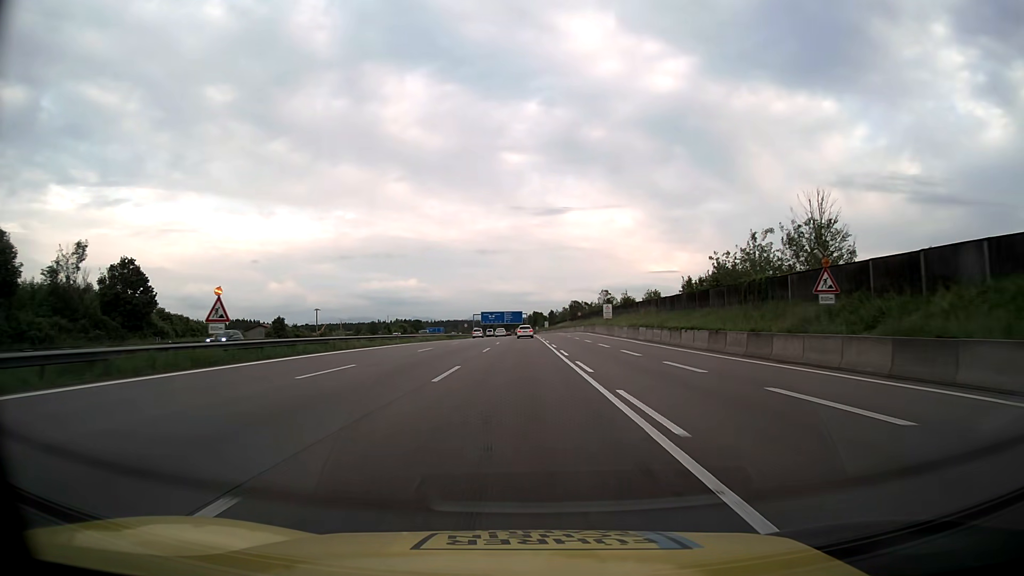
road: motorway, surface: asphalt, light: Day
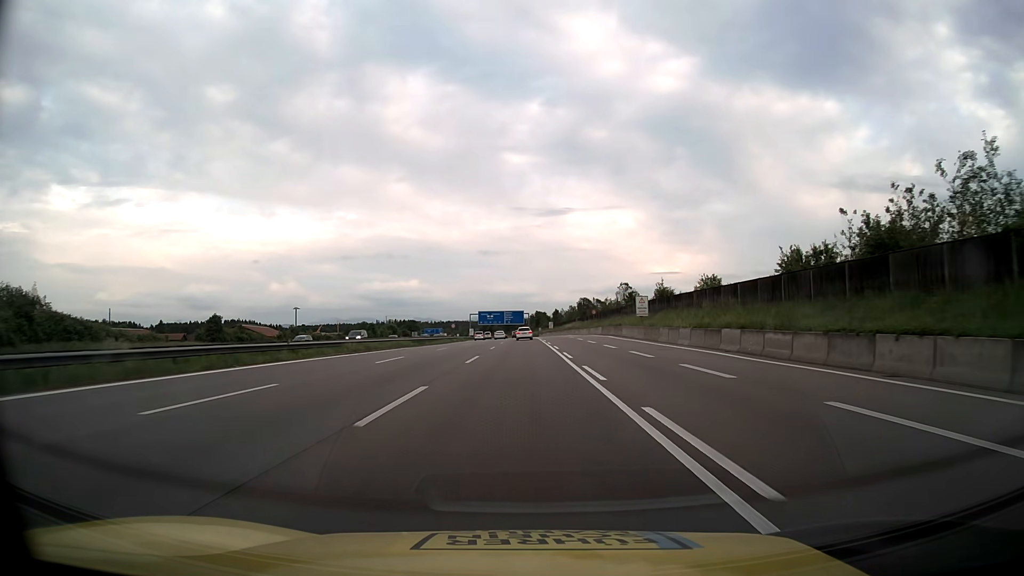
(-0.1, +27.2) m; 0°
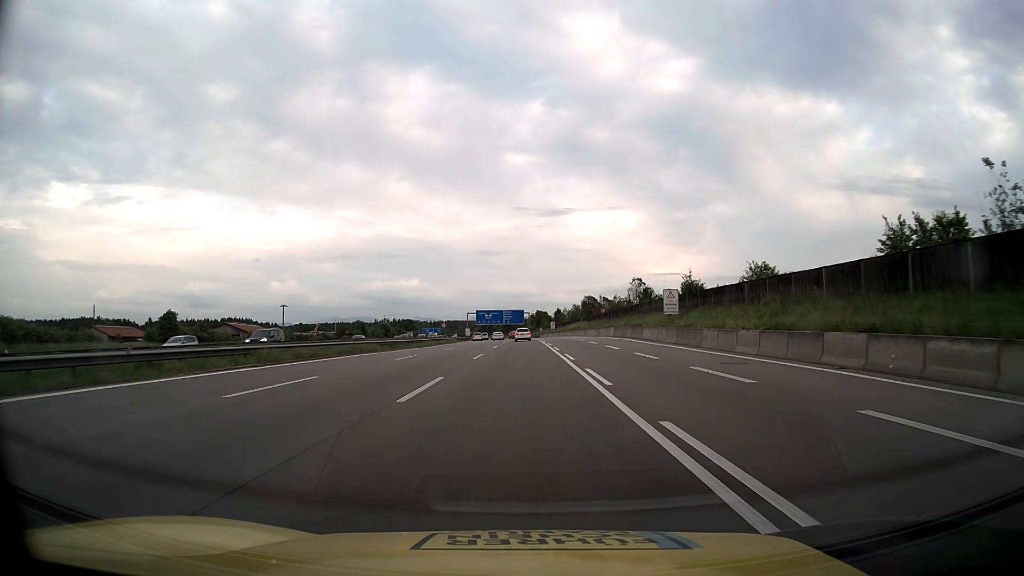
(0.0, +13.6) m; 0°
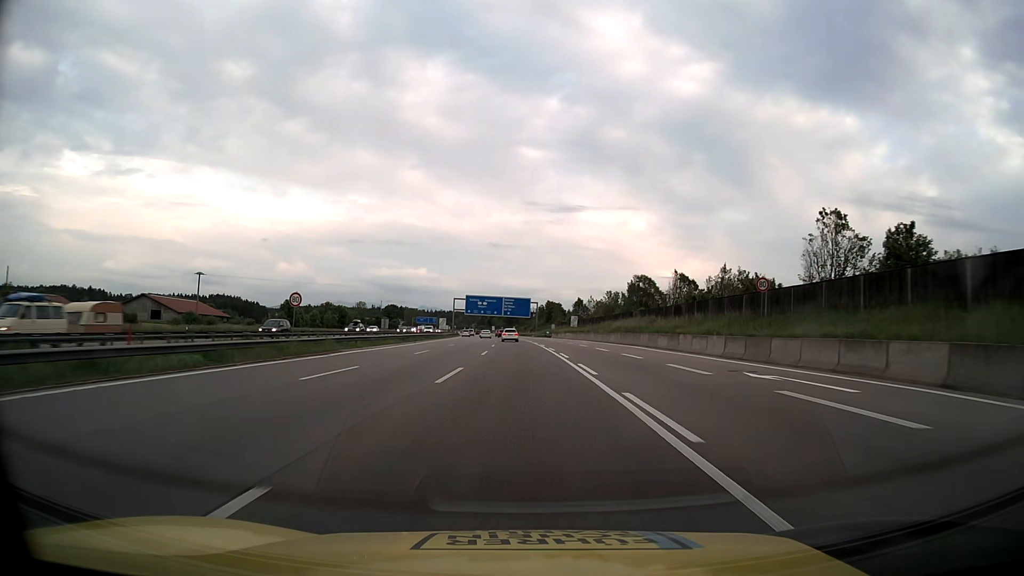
(-0.2, +67.8) m; 0°
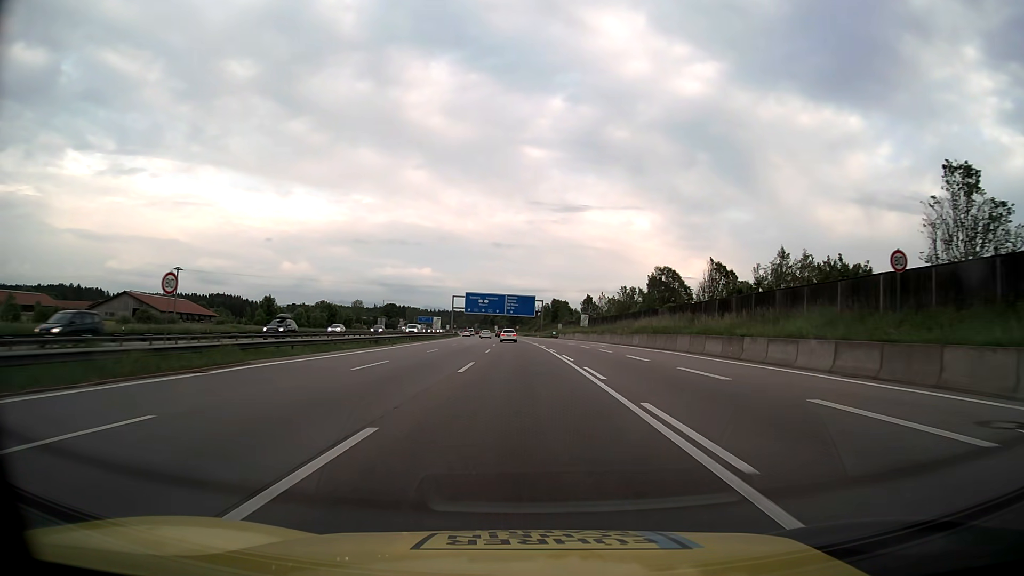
(0.0, +13.6) m; 0°
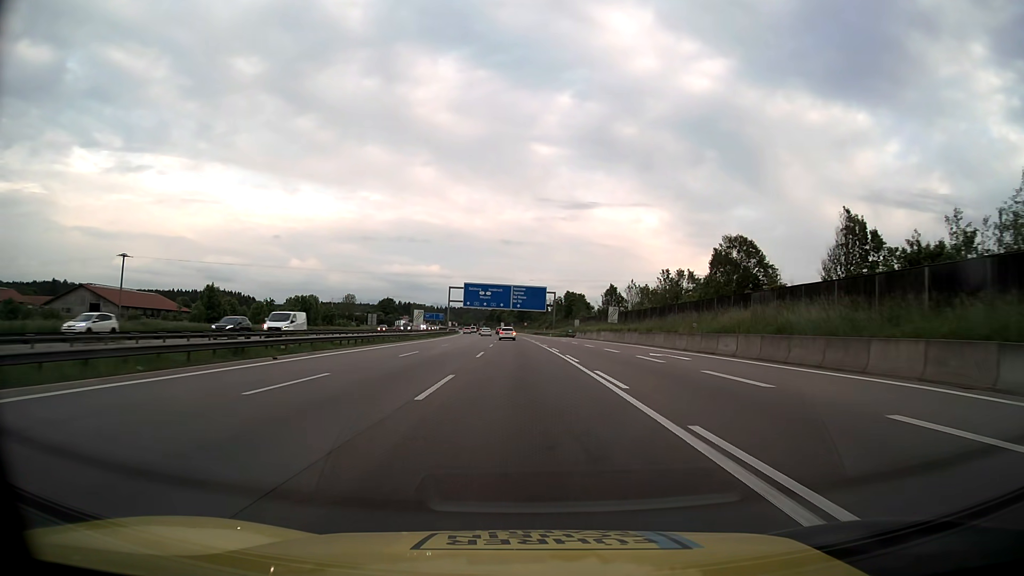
(-0.2, +27.2) m; -1°
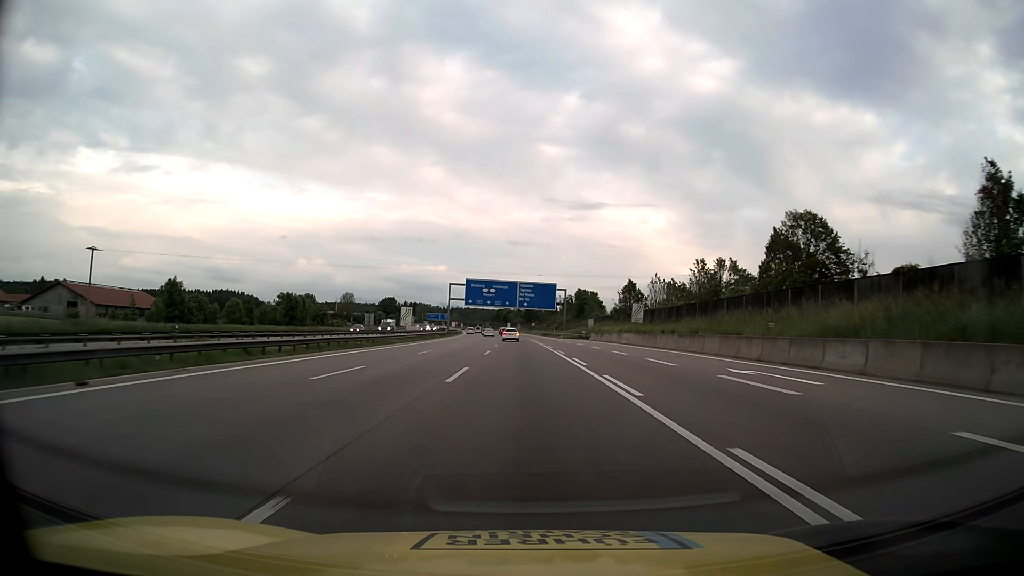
(-0.1, +13.6) m; -1°
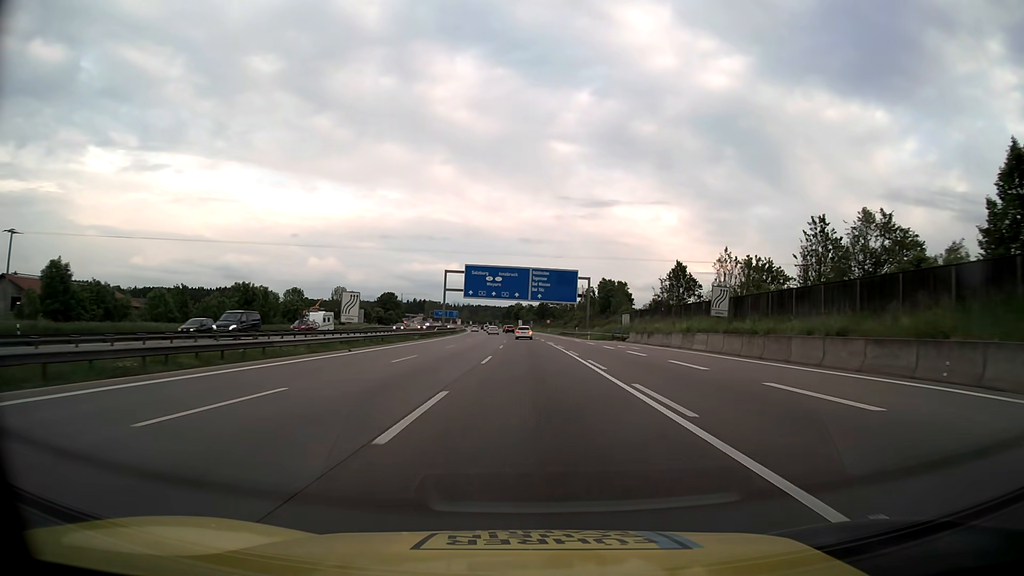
(-0.3, +27.2) m; -1°
(0, +10) (0, +20) (0, +30) (0, +40) (0, +50) (0, +60) (0, +70) (0, +80) (0, +90) (0, +100) m
